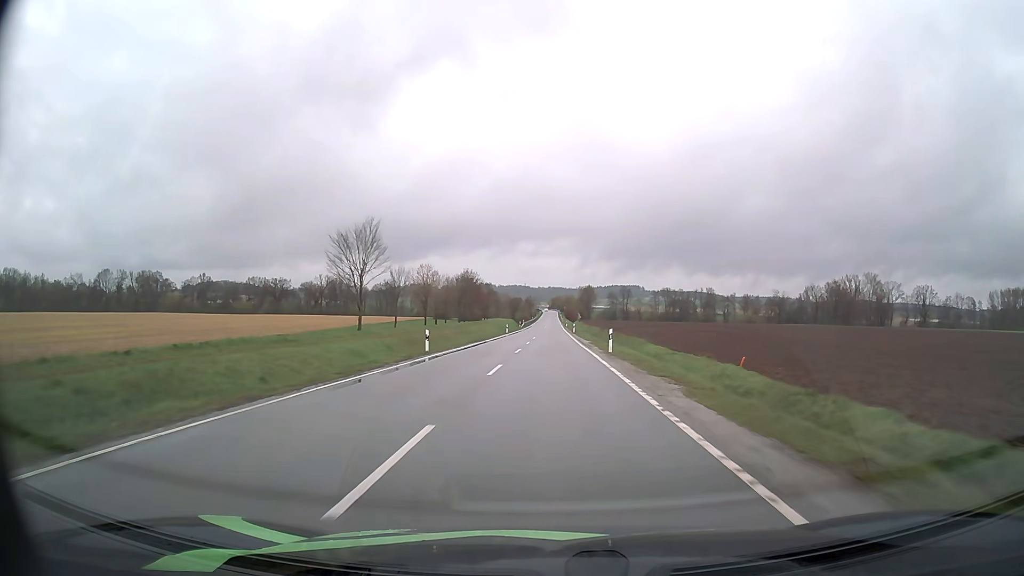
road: tertiary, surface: asphalt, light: Day
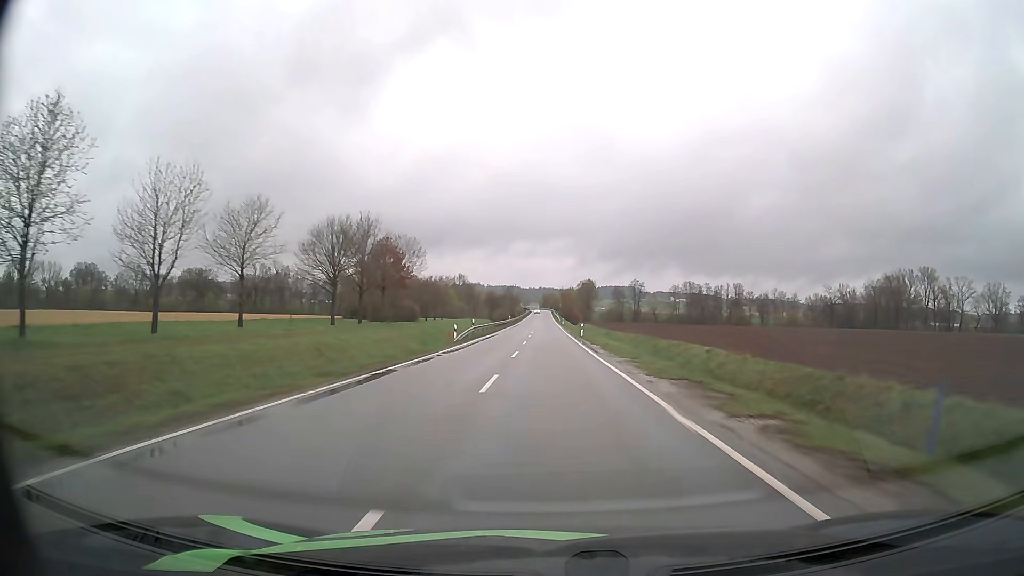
(+0.1, +77.1) m; +1°
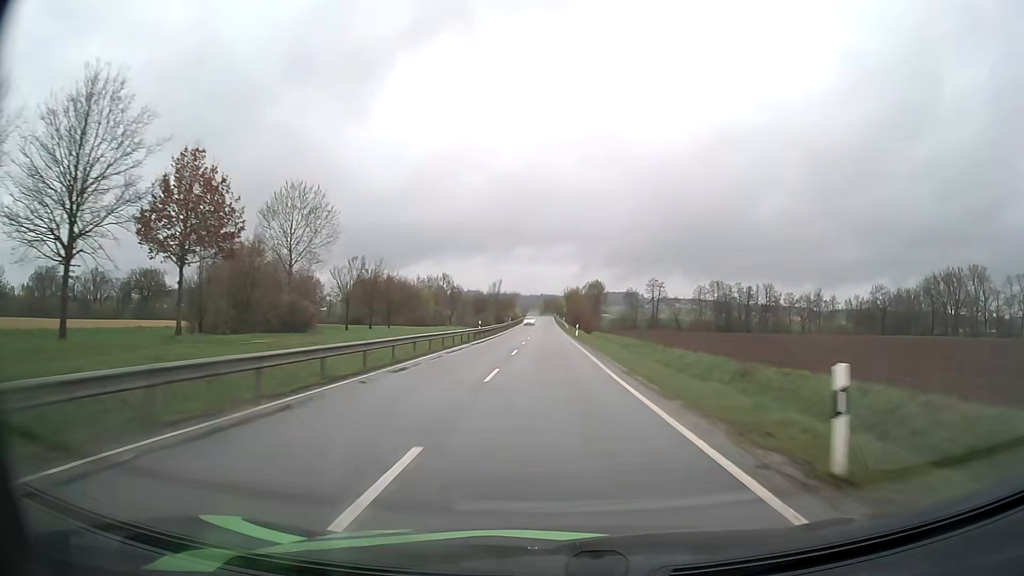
(+0.1, +46.0) m; 0°
(0, +10) (0, +20) (0, +30) (0, +40) (0, +50) (0, +60) (0, +70) (0, +80) (0, +90) (0, +100) m
